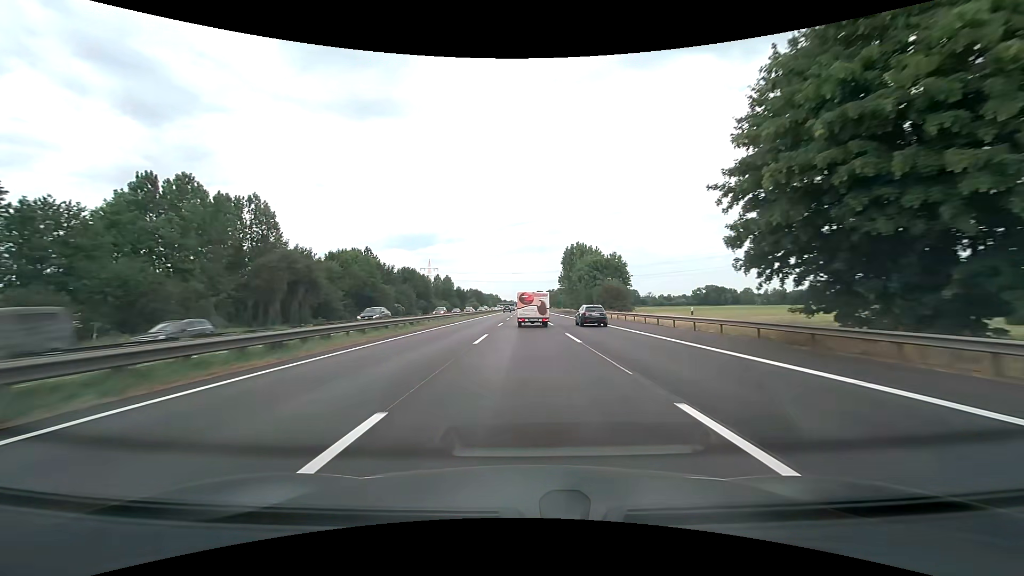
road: motorway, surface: asphalt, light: Day
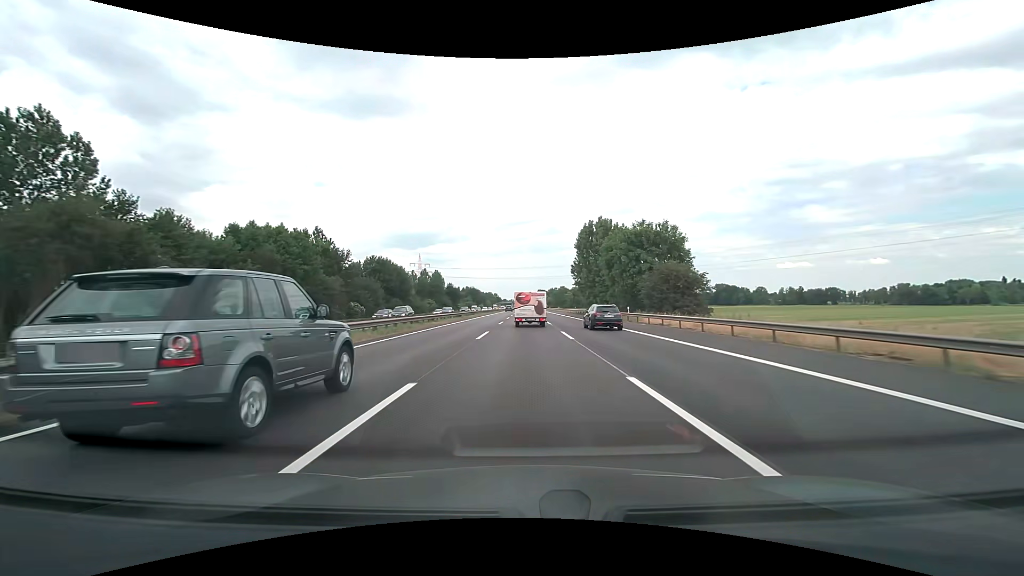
(0.0, +33.6) m; 0°
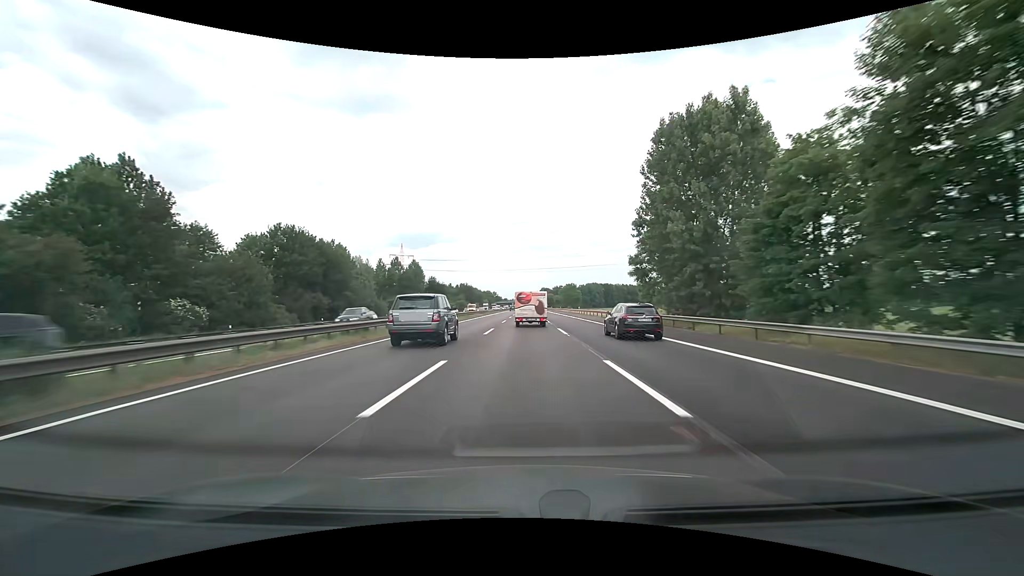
(-0.1, +50.6) m; 0°
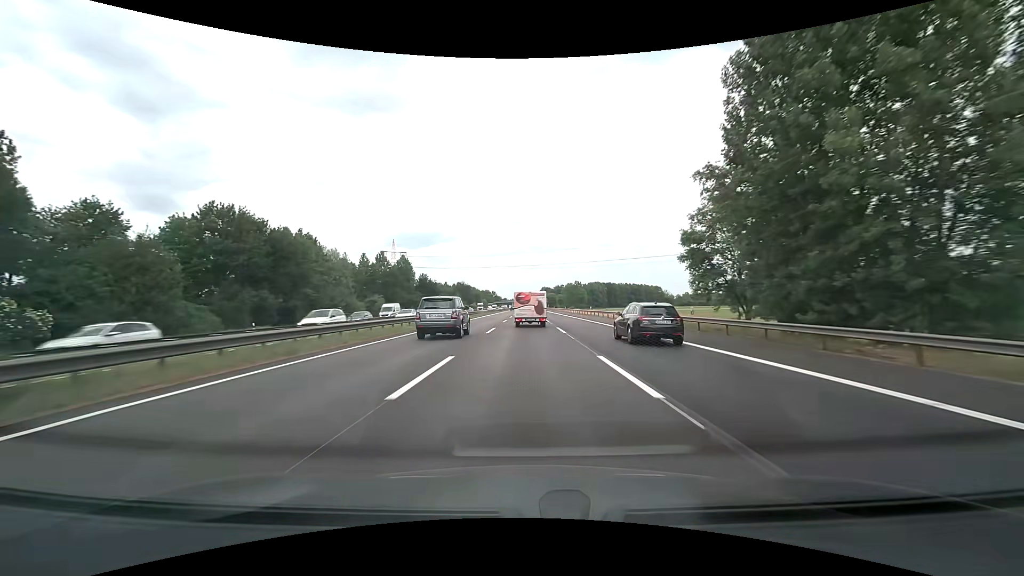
(0.0, +16.9) m; 0°
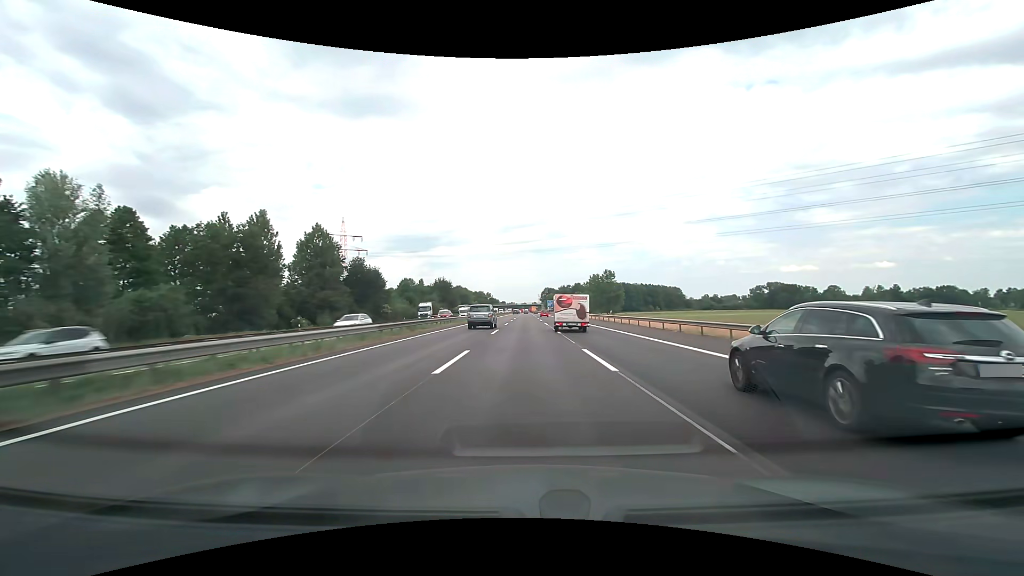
(0.0, +69.0) m; 0°
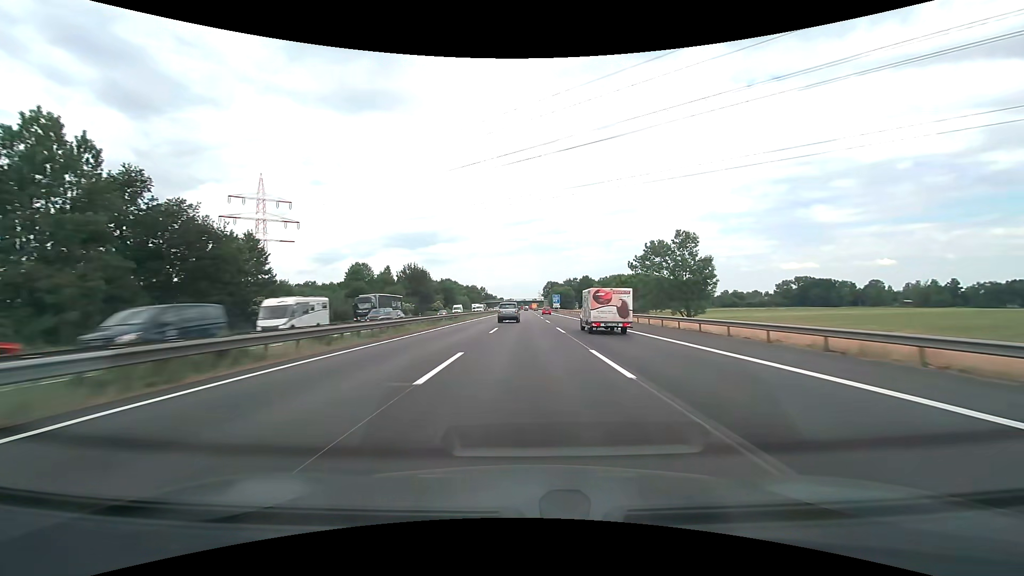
(0.0, +56.1) m; 0°
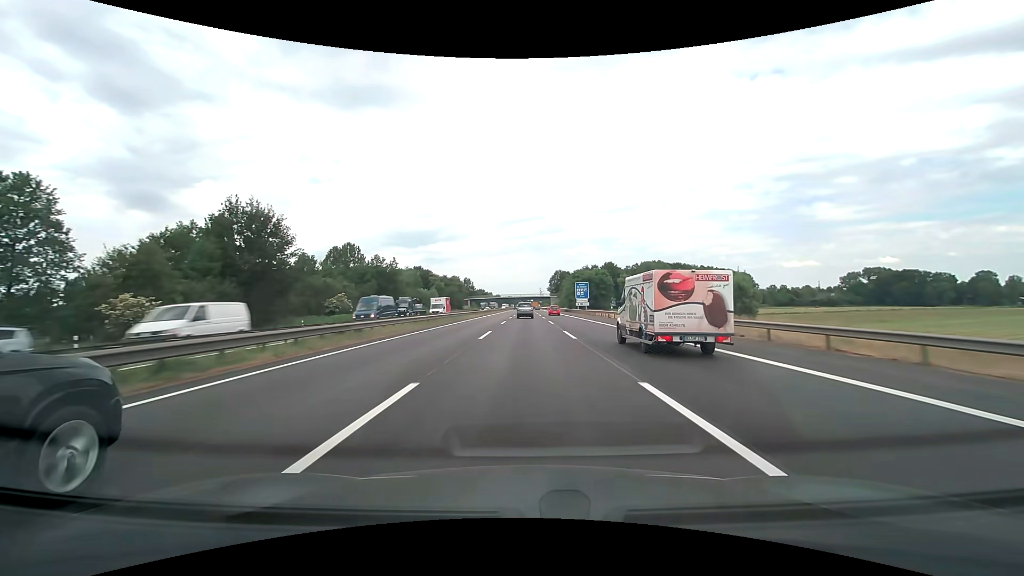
(+0.2, +95.4) m; 0°
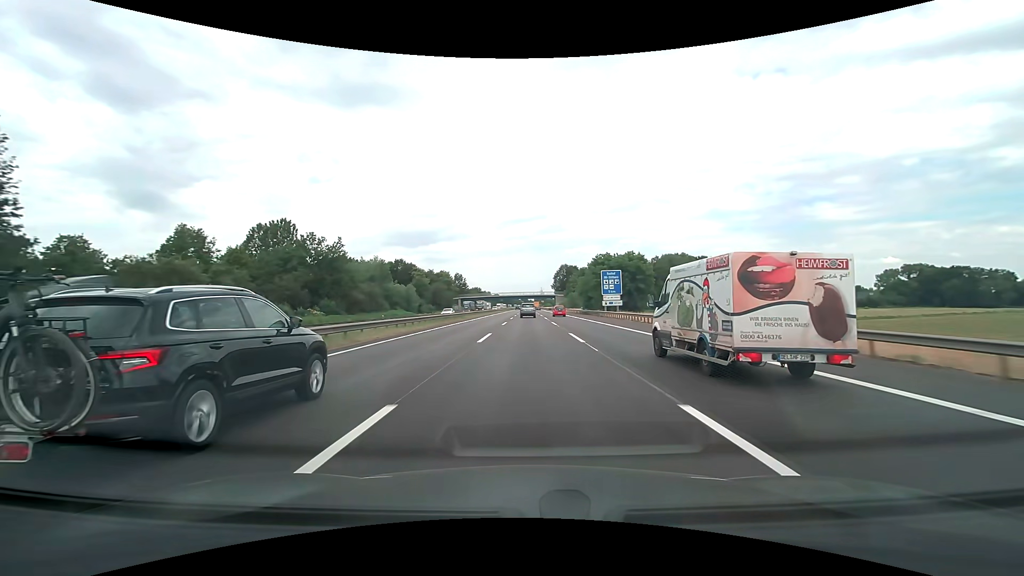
(0.0, +38.0) m; 0°
(0, +10) (0, +20) (0, +30) (0, +40) (0, +50) (0, +60) (0, +70) (0, +80) (0, +90) (0, +100) m
